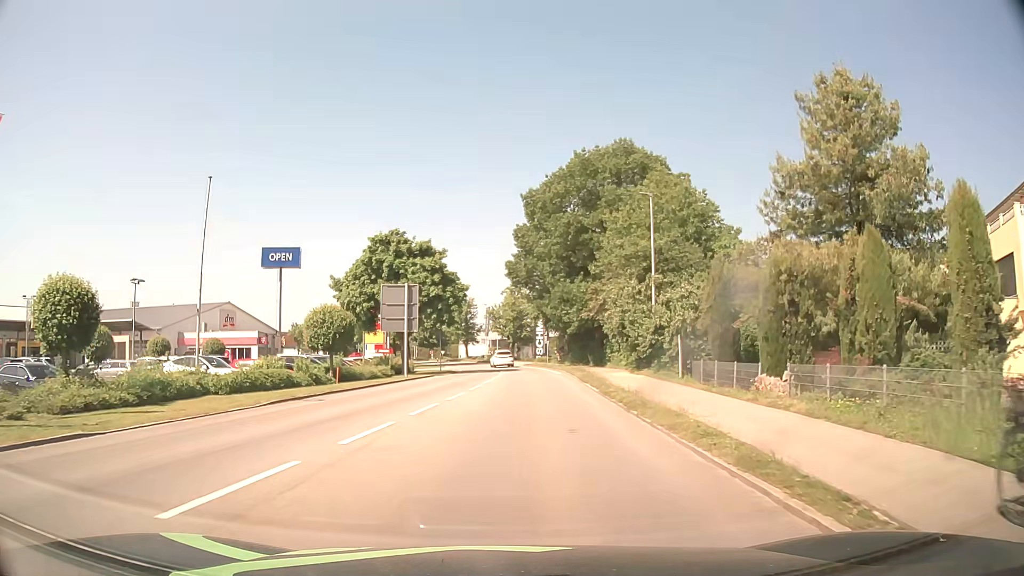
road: tertiary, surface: asphalt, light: Day
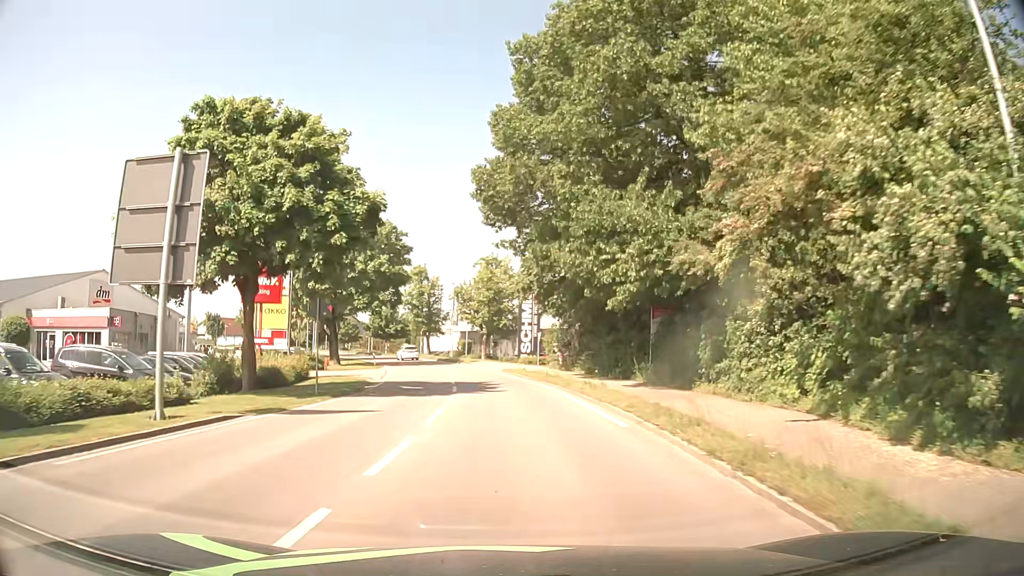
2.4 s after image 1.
(+0.5, +25.0) m; +2°
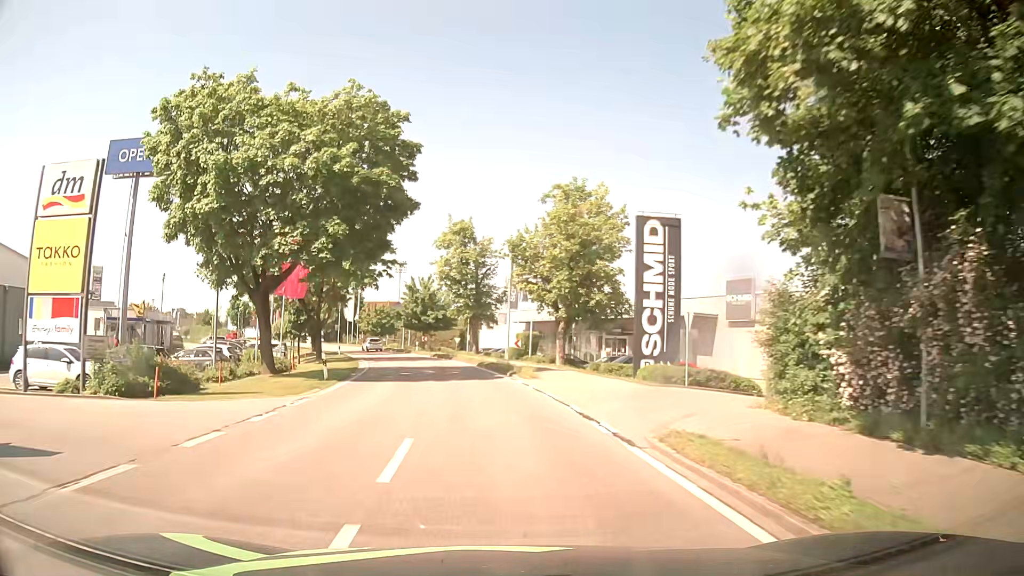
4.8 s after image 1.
(-1.1, +27.7) m; -7°
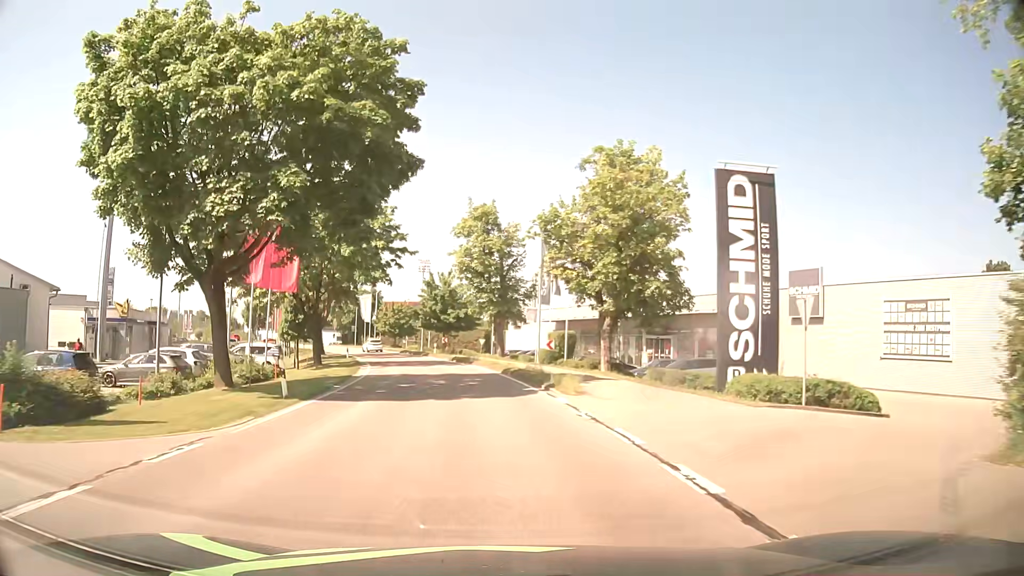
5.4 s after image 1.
(0.0, +7.2) m; -2°
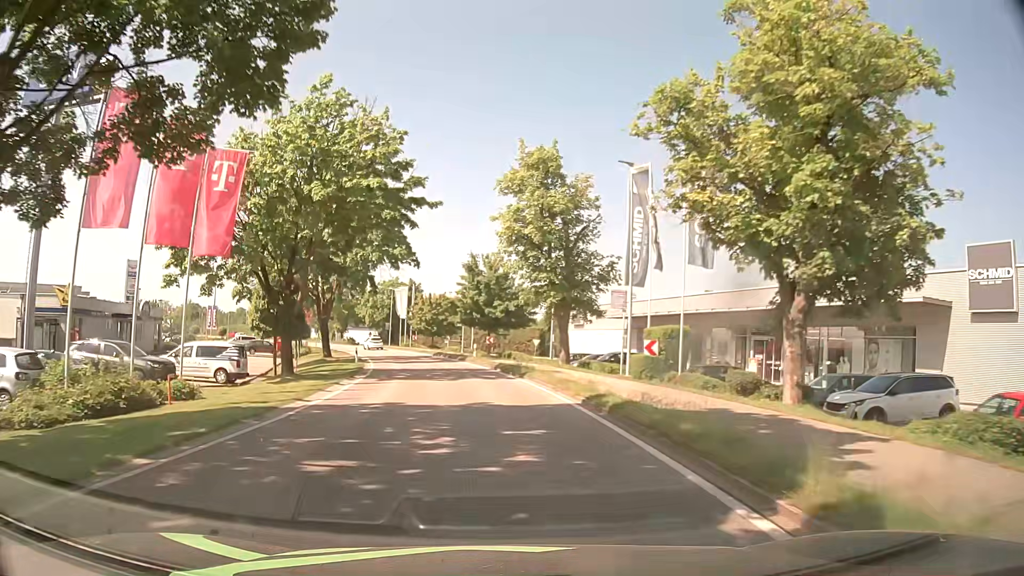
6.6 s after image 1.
(-0.5, +14.6) m; -4°
